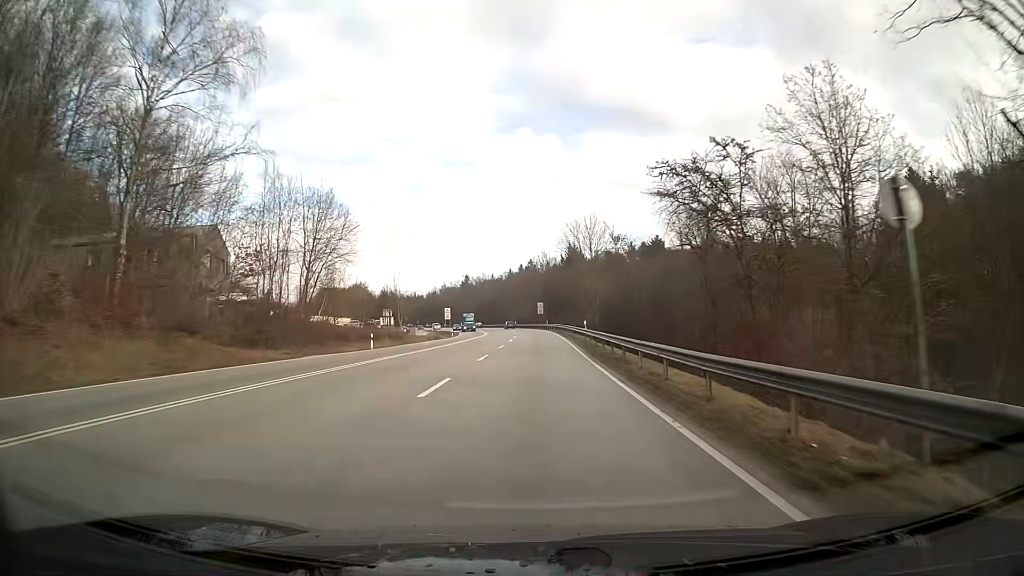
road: primary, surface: asphalt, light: Day
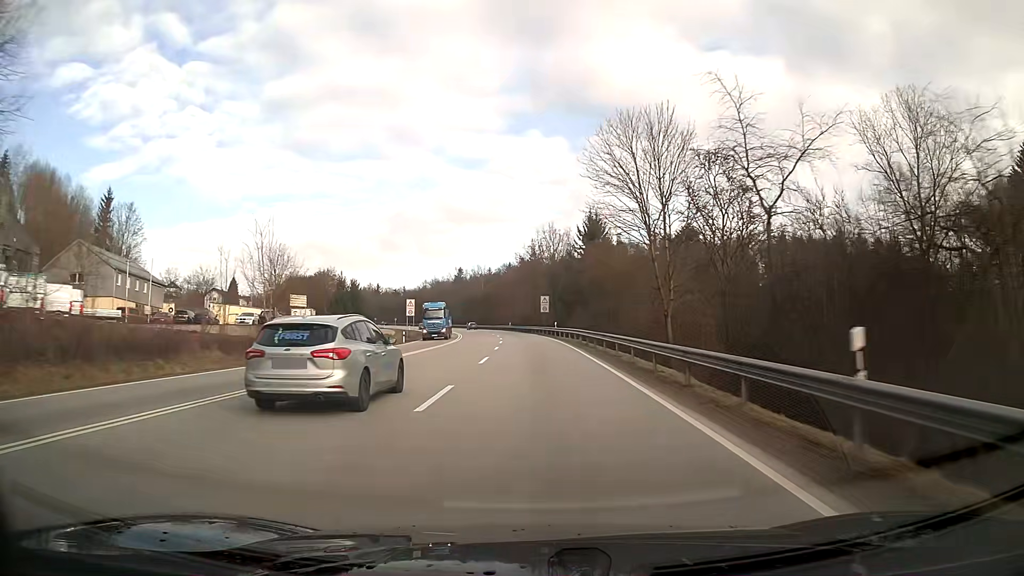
(-0.1, +37.6) m; 0°
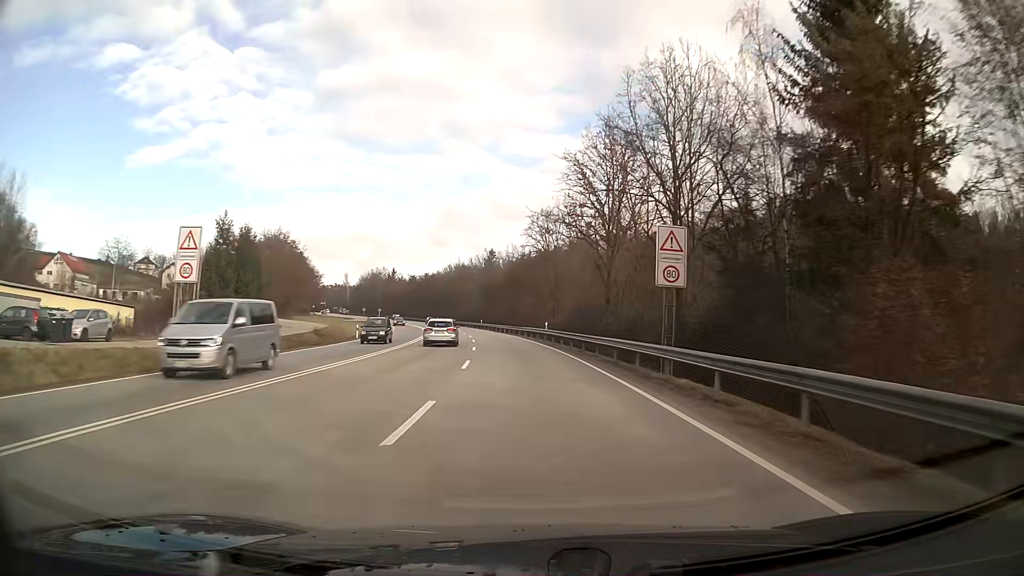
(-1.8, +62.5) m; -4°
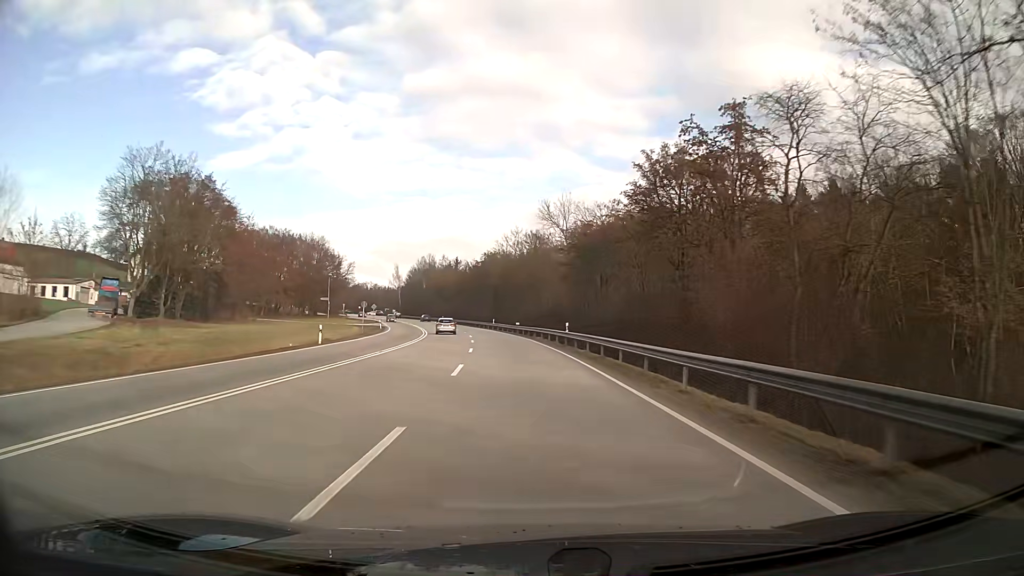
(-4.3, +62.2) m; -7°
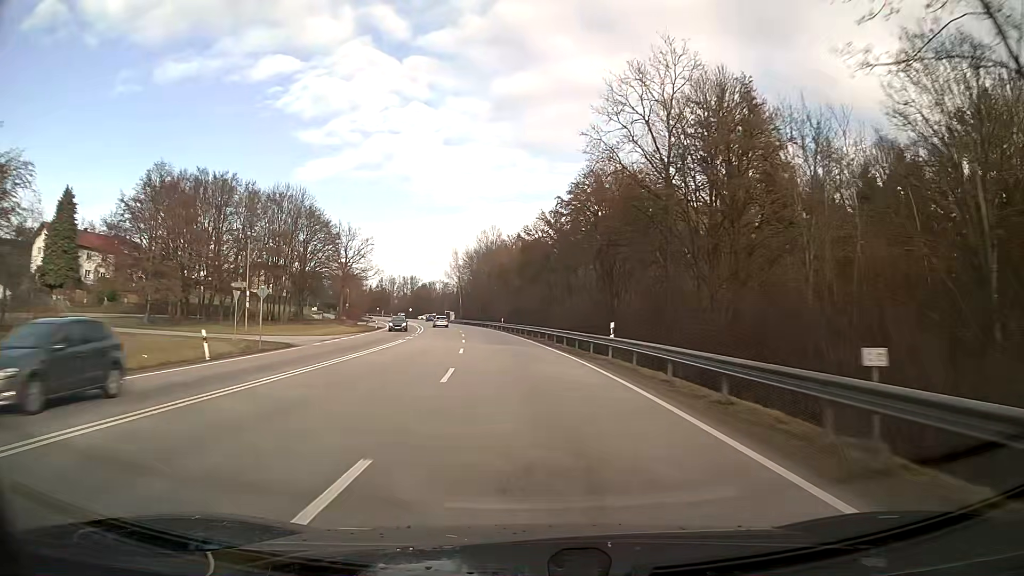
(-4.5, +62.4) m; -8°
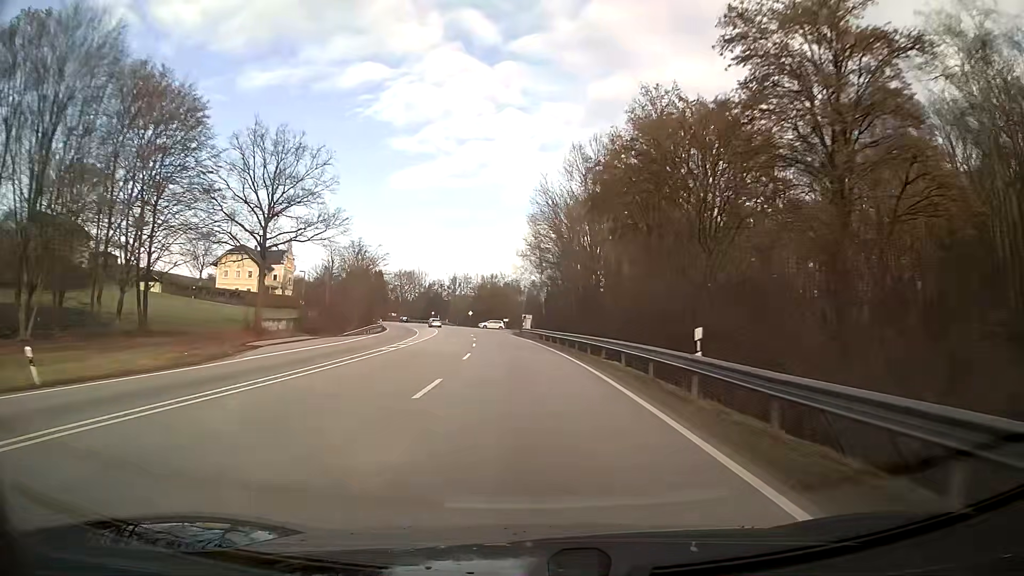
(-4.8, +63.1) m; -8°
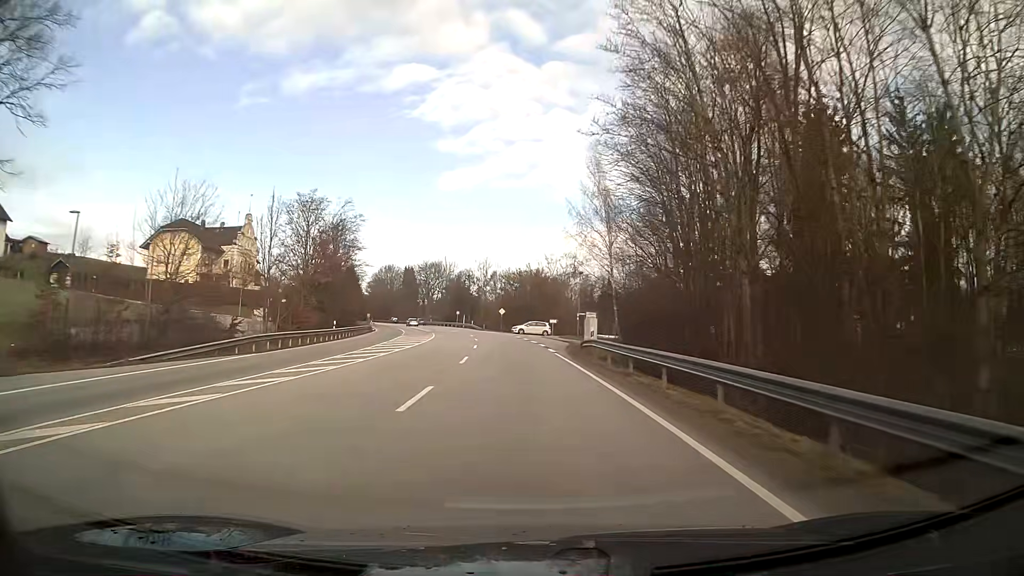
(-1.4, +37.8) m; -4°
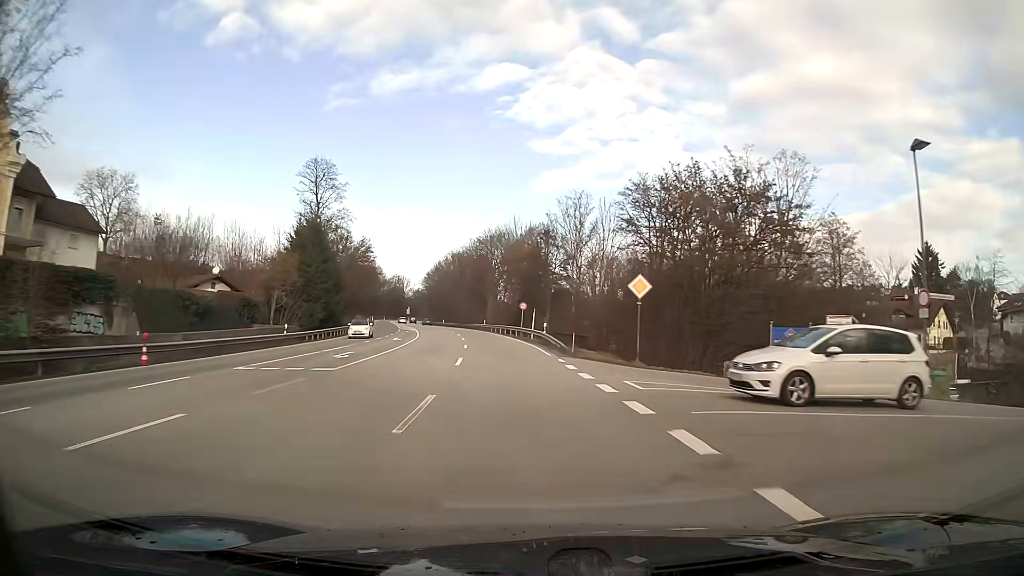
(-4.1, +62.3) m; -8°
(0, +10) (-1, +20) (-1, +30) (-2, +40) (-3, +50) (-5, +60) (-6, +70) (-8, +79) (-10, +89) (-12, +99) m
